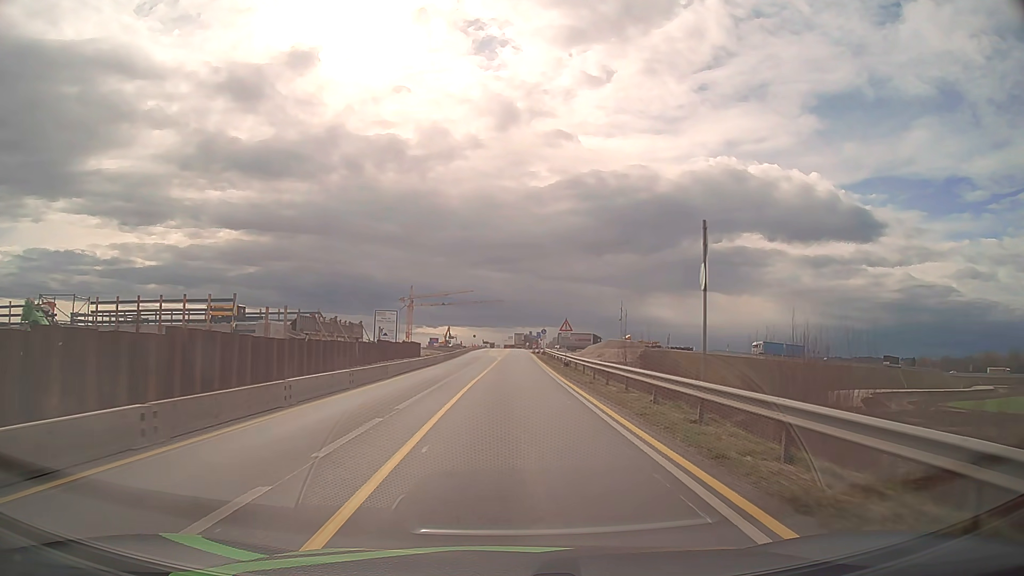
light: Day
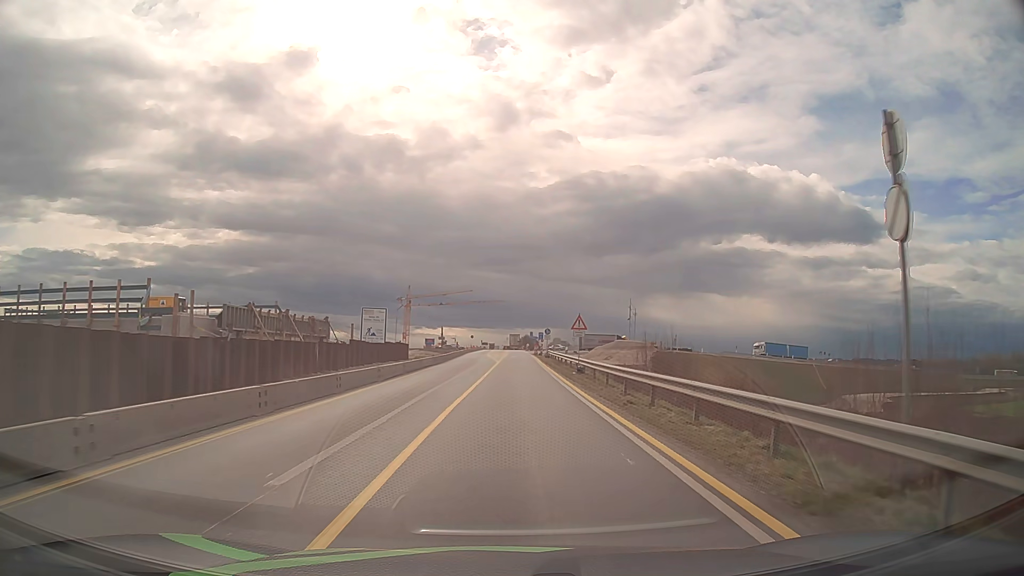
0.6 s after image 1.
(0.0, +7.6) m; 0°
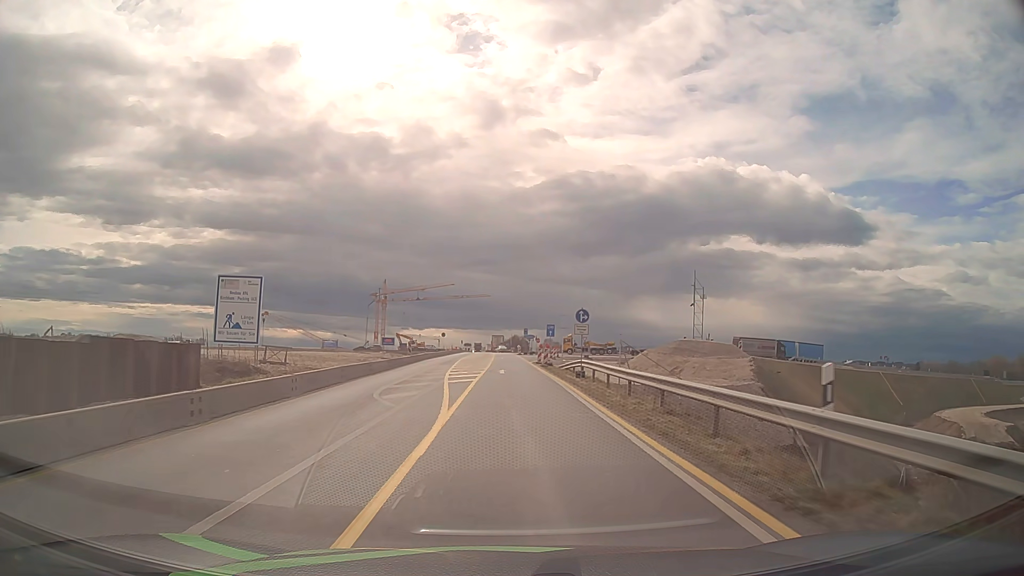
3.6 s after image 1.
(+0.4, +38.1) m; +1°
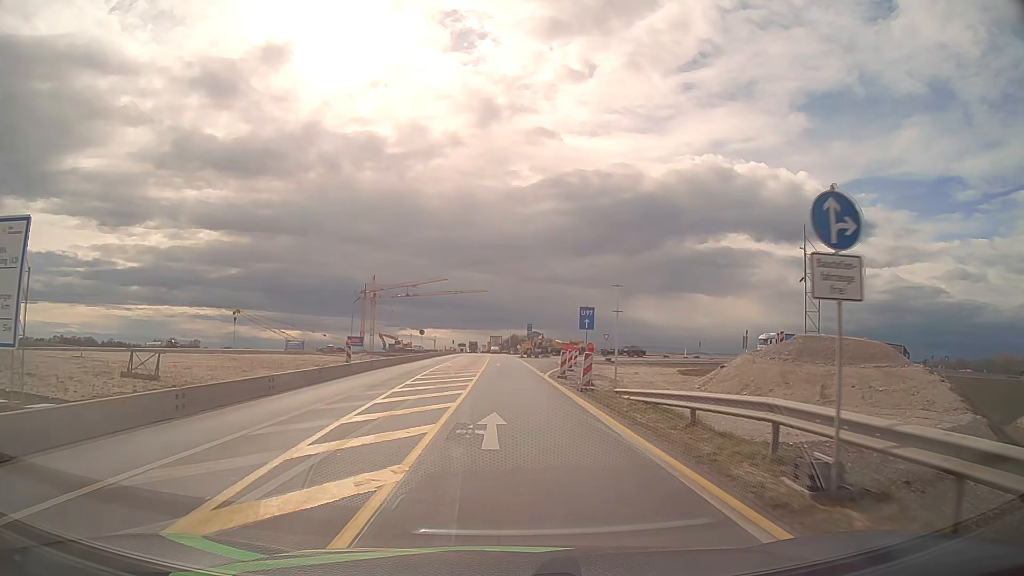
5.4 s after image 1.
(+0.1, +22.8) m; 0°
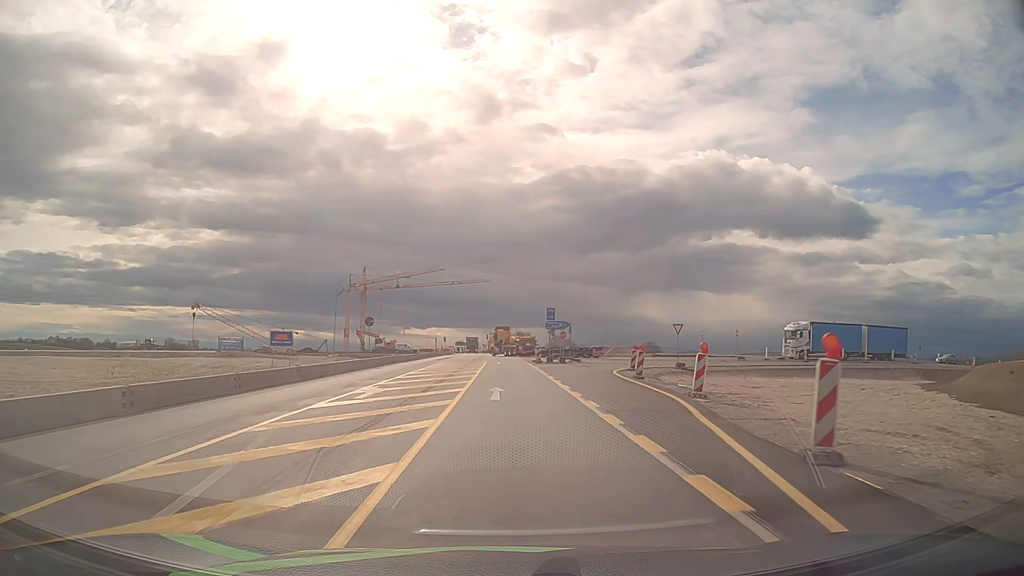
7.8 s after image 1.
(-0.1, +30.5) m; 0°
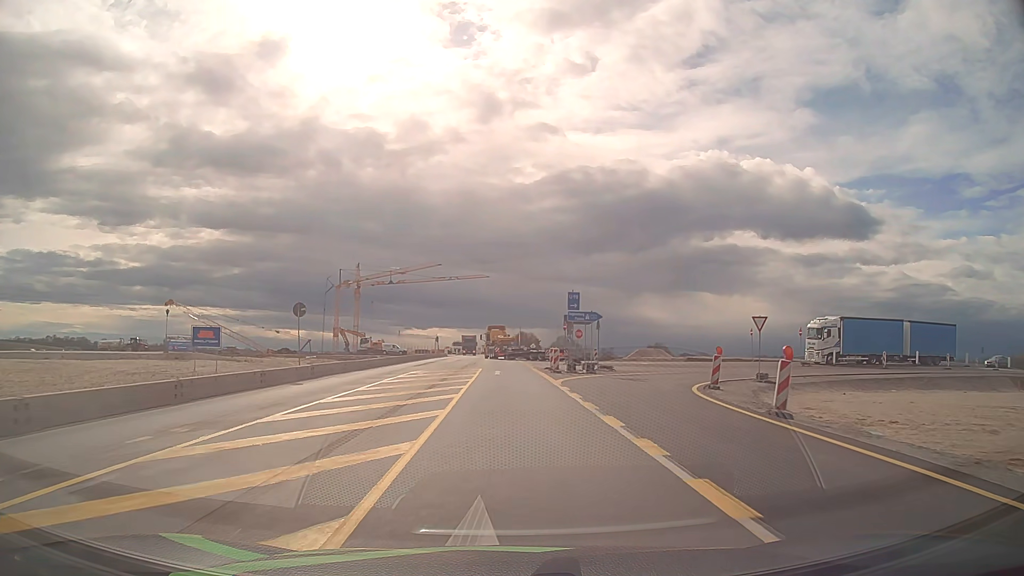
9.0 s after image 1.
(0.0, +15.2) m; 0°
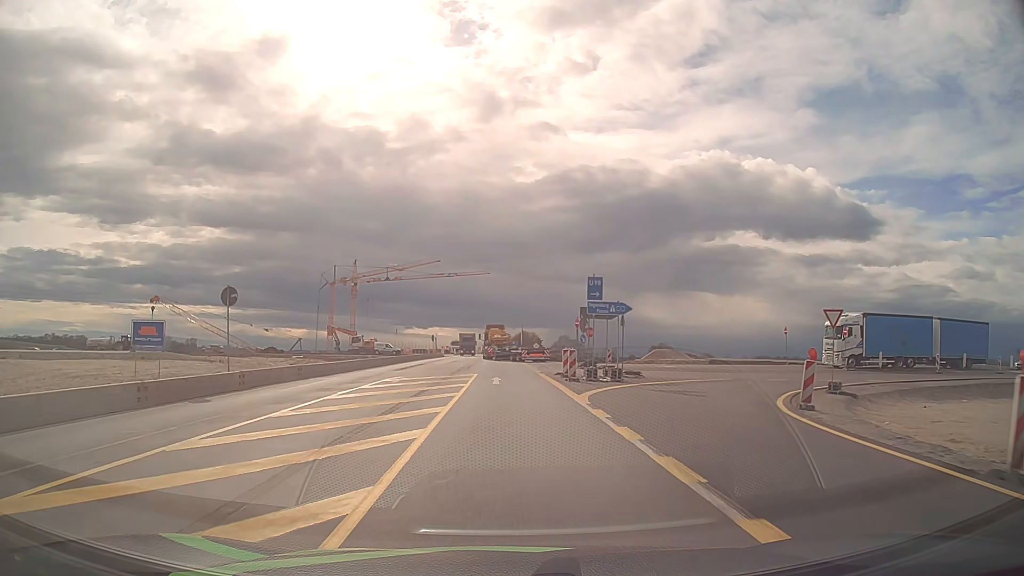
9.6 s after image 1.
(0.0, +7.6) m; 0°
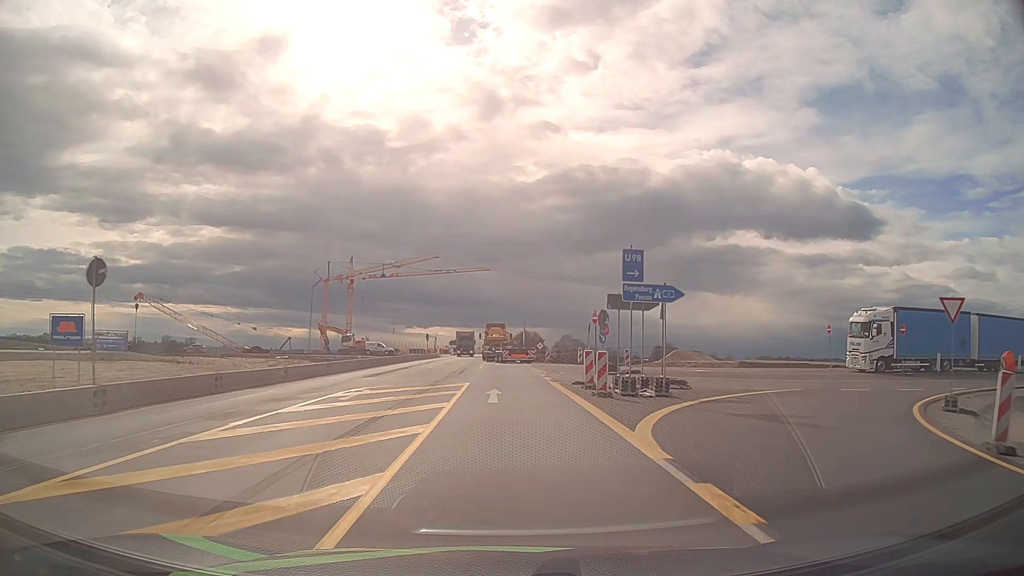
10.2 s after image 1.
(0.0, +7.6) m; 0°
